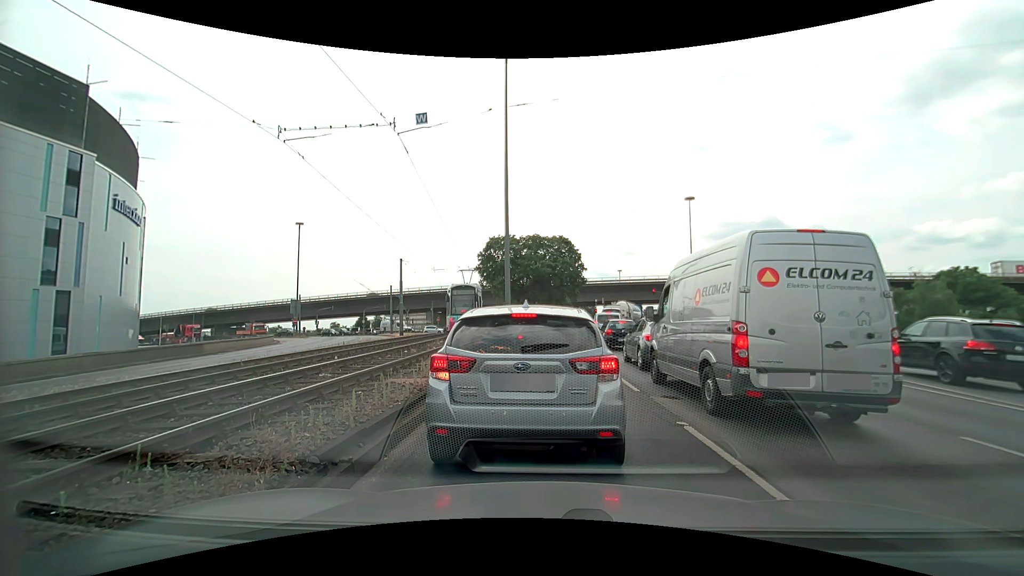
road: primary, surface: asphalt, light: Day
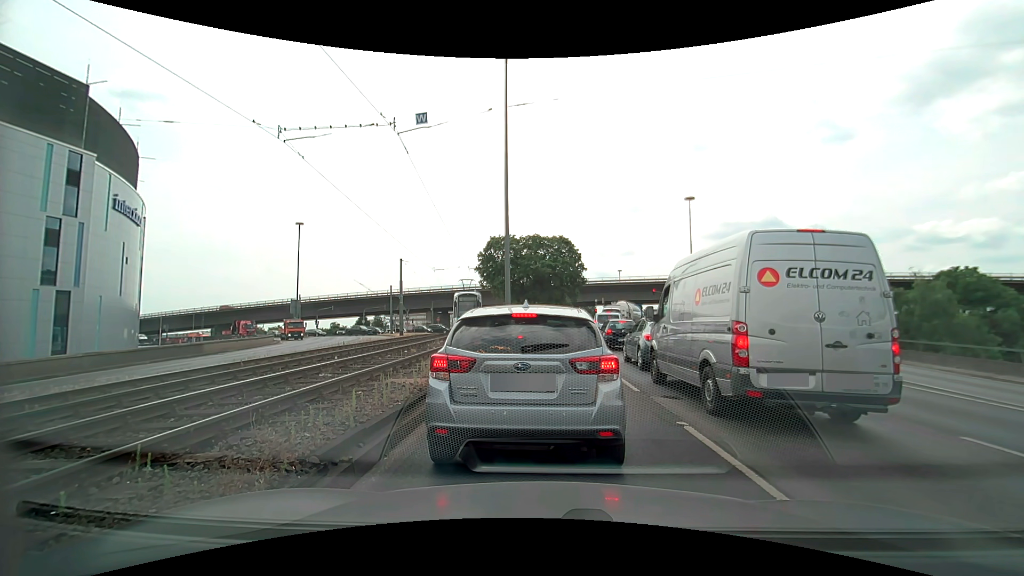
(0.0, 0.0) m; 0°
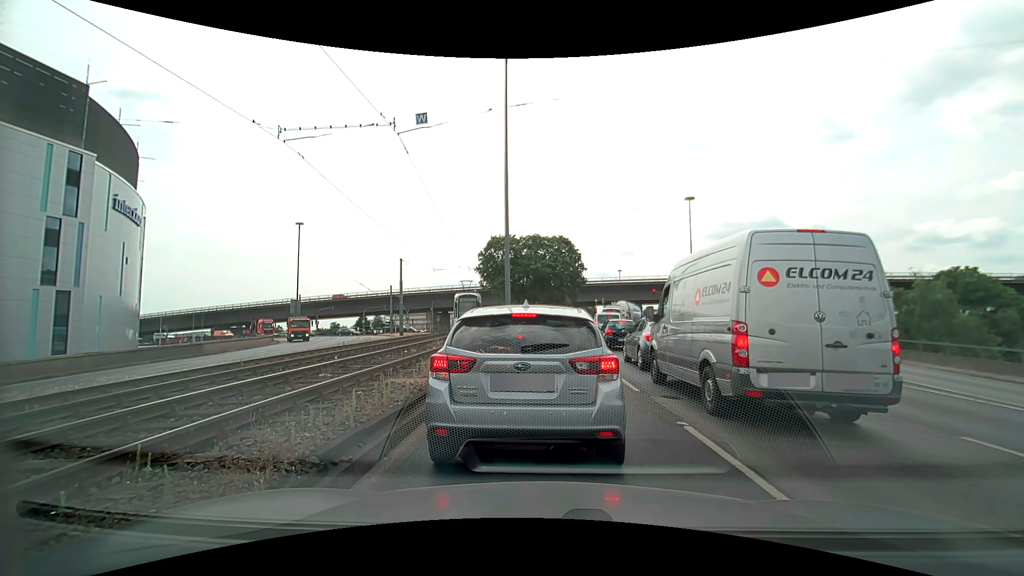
(0.0, 0.0) m; 0°
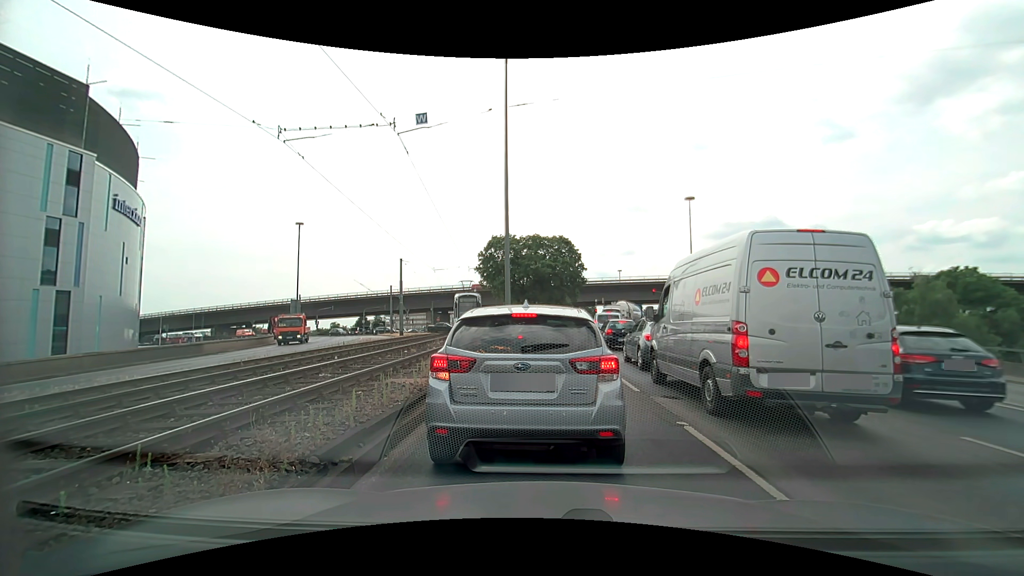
(0.0, 0.0) m; 0°
